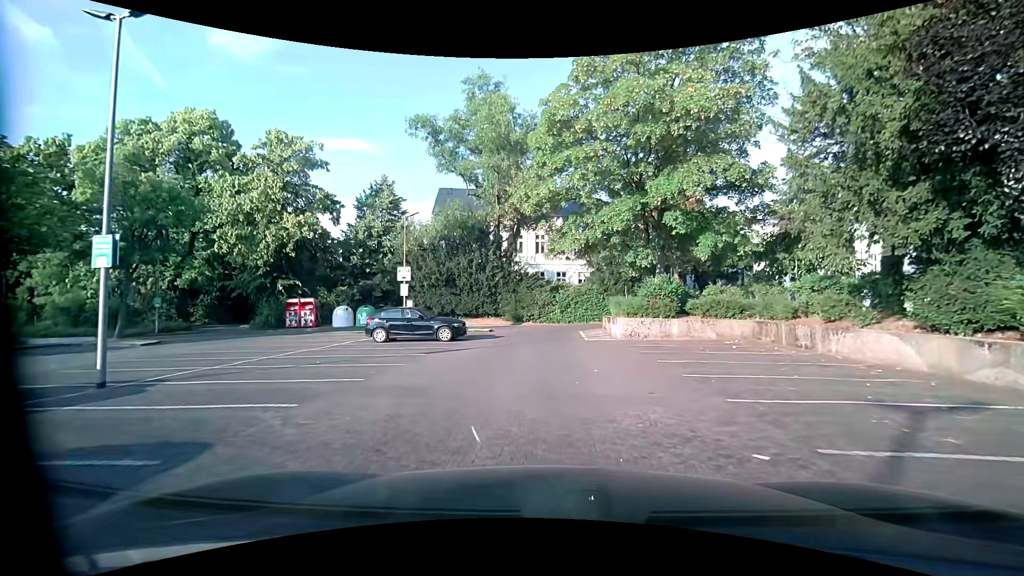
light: Day
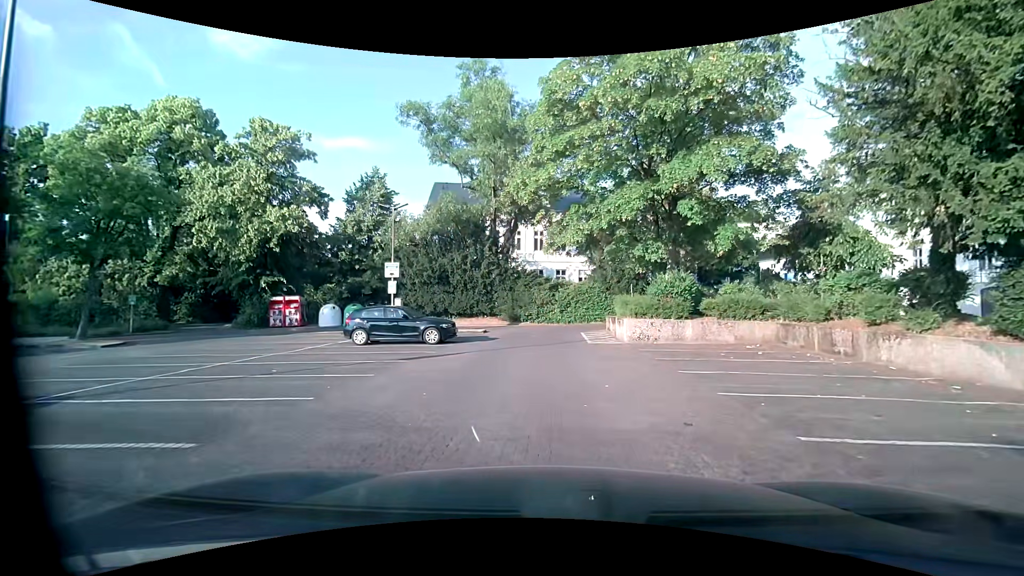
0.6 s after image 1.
(0.0, +2.1) m; +1°
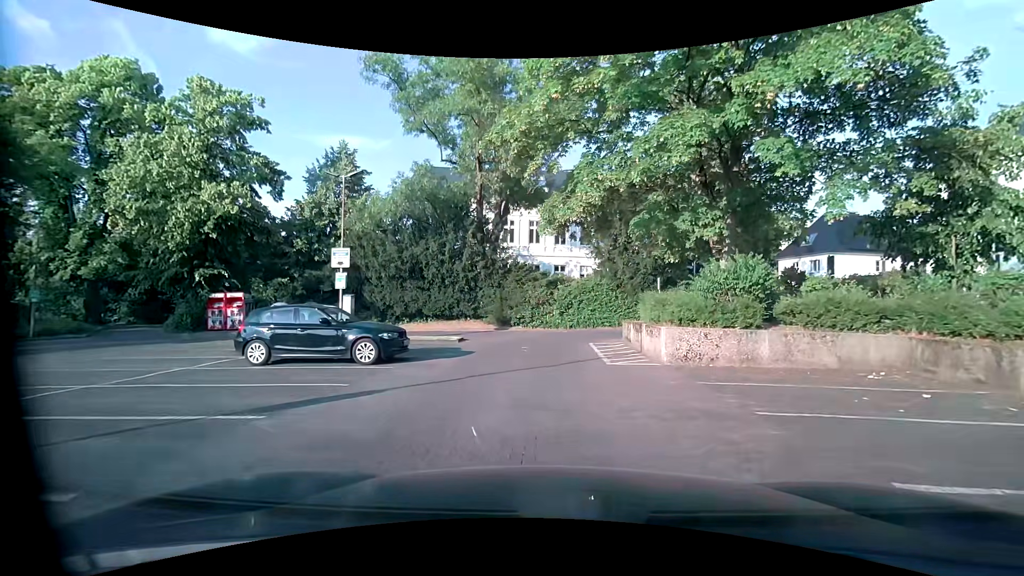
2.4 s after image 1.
(-0.1, +6.3) m; +1°
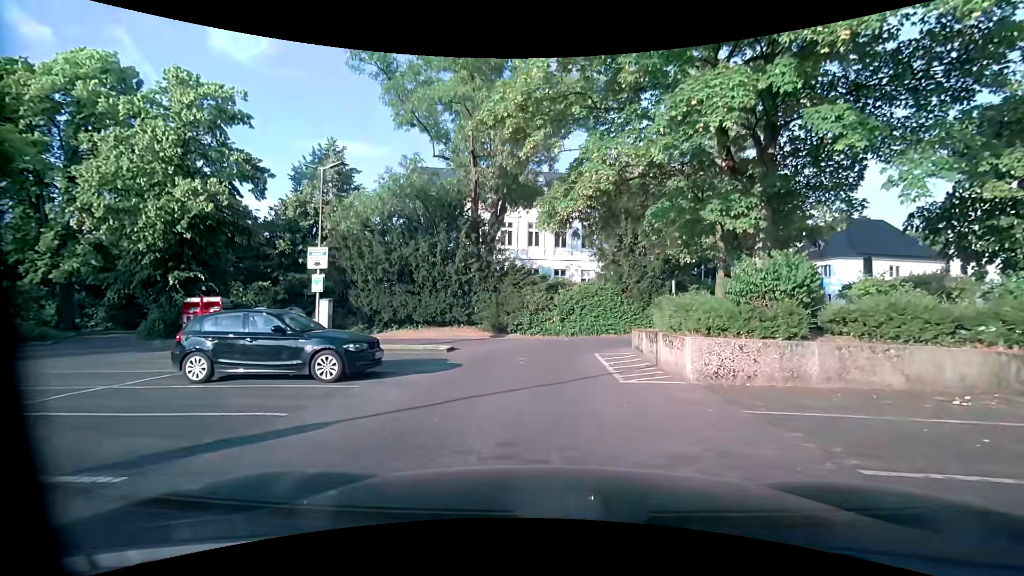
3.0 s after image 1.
(0.0, +2.0) m; -2°
